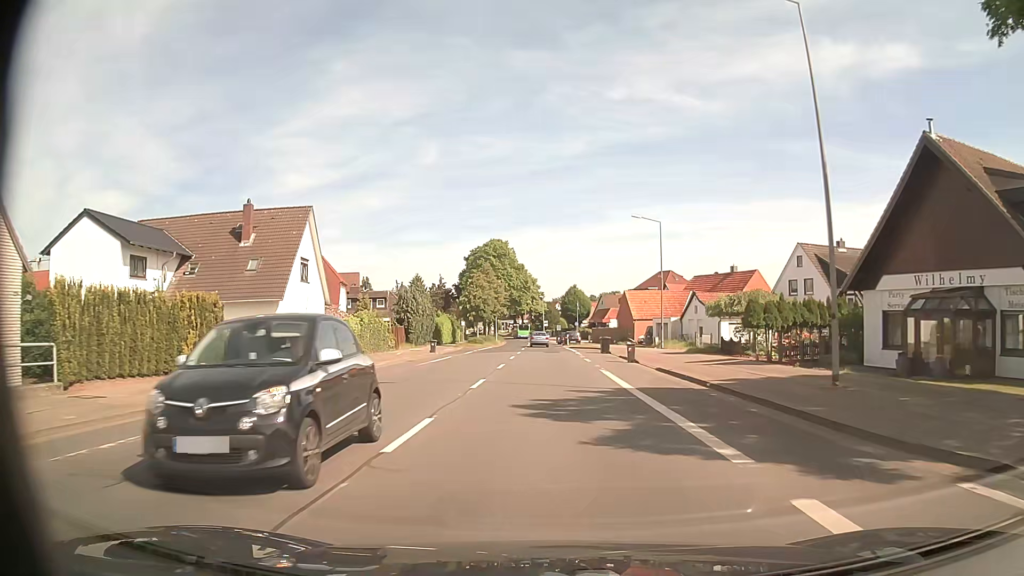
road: secondary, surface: asphalt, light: Day
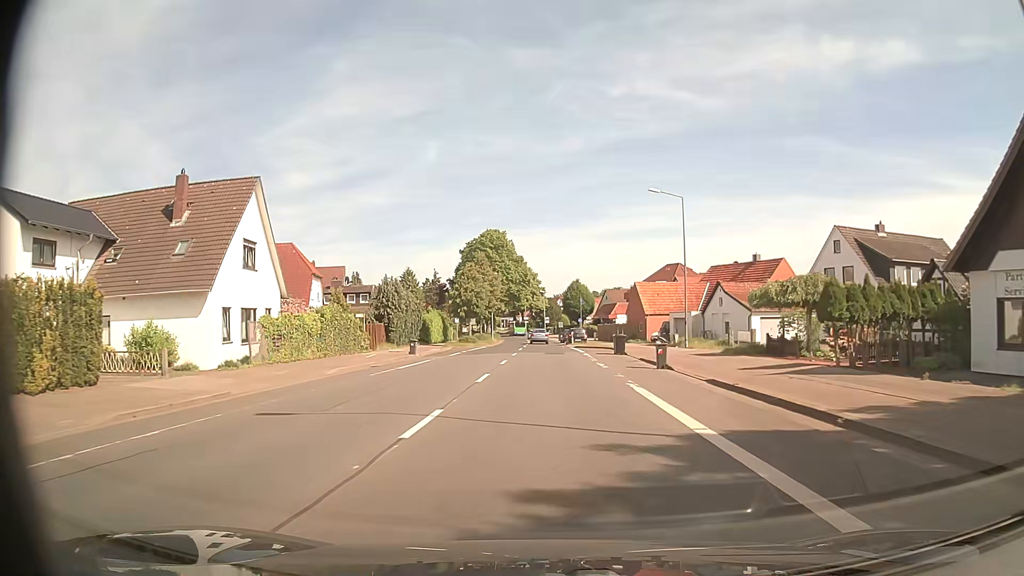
(0.0, +8.1) m; 0°
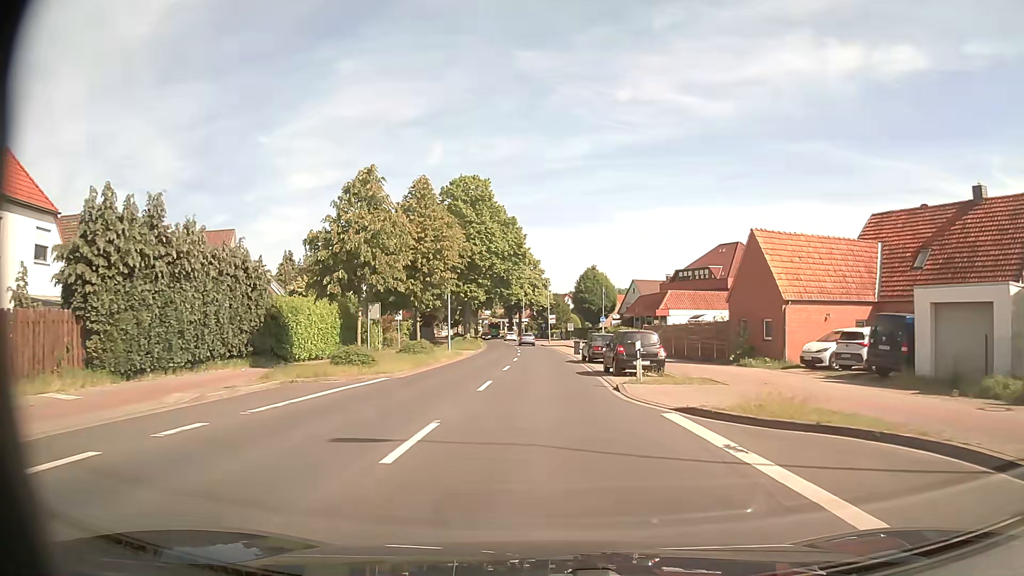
(-0.1, +37.6) m; -1°
(0, +10) (0, +20) (0, +30) (0, +40) (0, +50) (-1, +60) (-1, +70) (-2, +80) (-3, +90) (-4, +100) m
